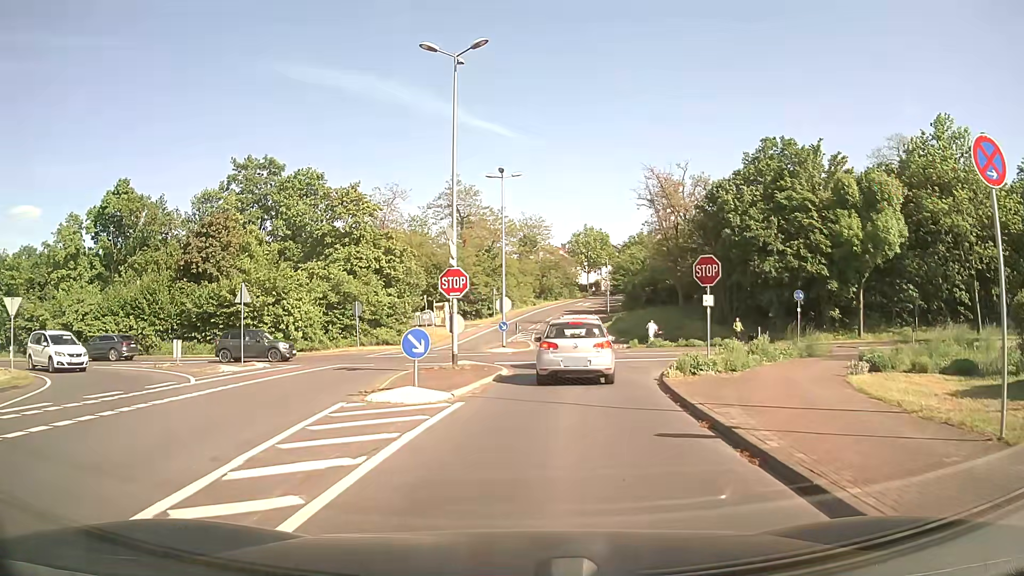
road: tertiary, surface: asphalt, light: Day
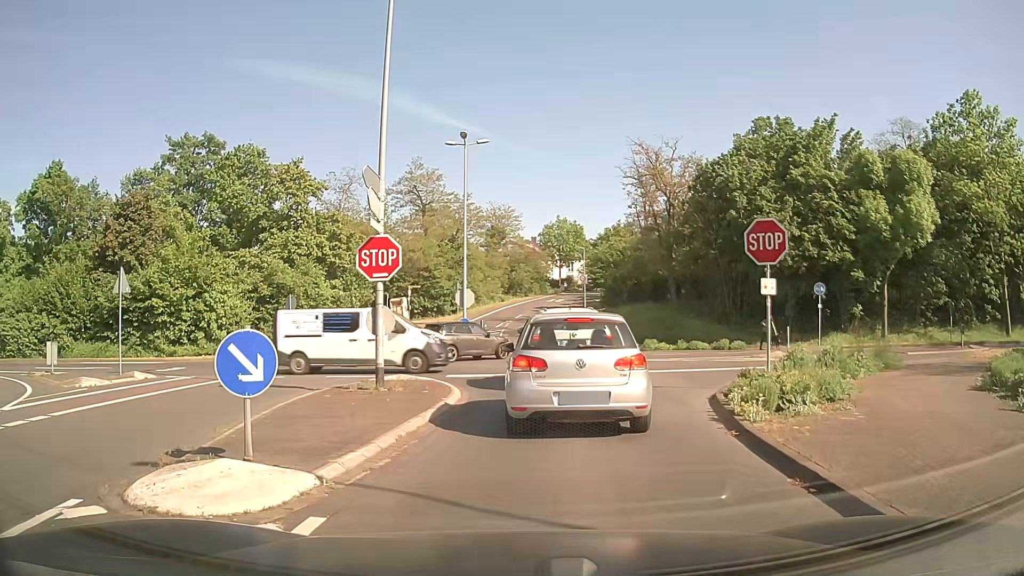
(0.0, +6.8) m; +2°
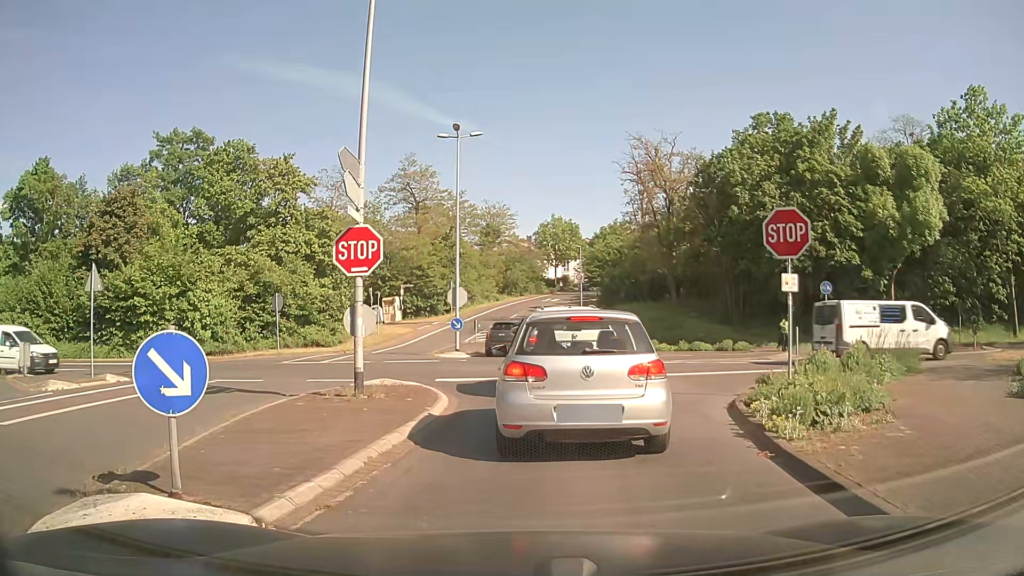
(0.0, +1.2) m; 0°
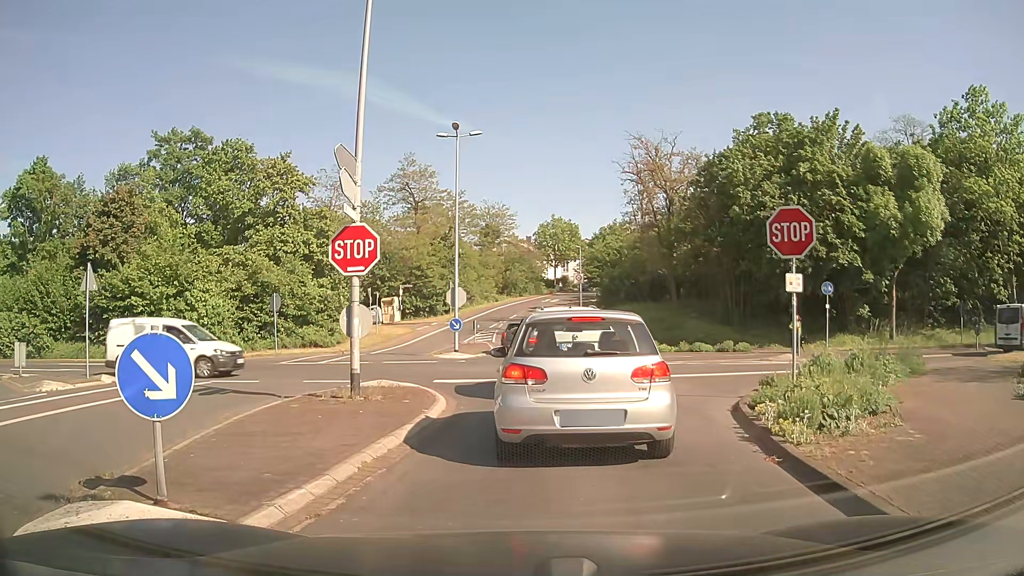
(0.0, +0.2) m; 0°
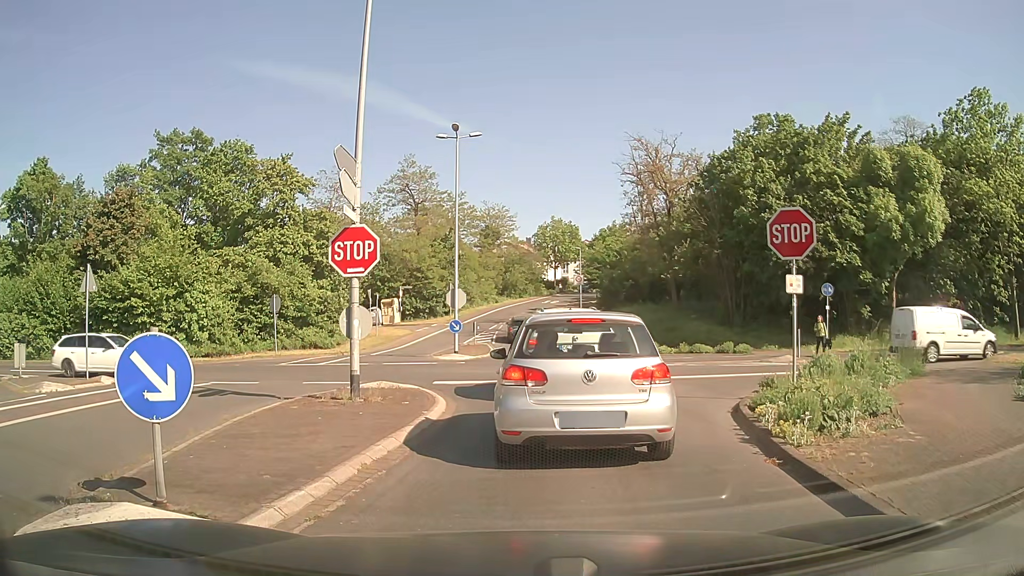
(0.0, +0.1) m; 0°
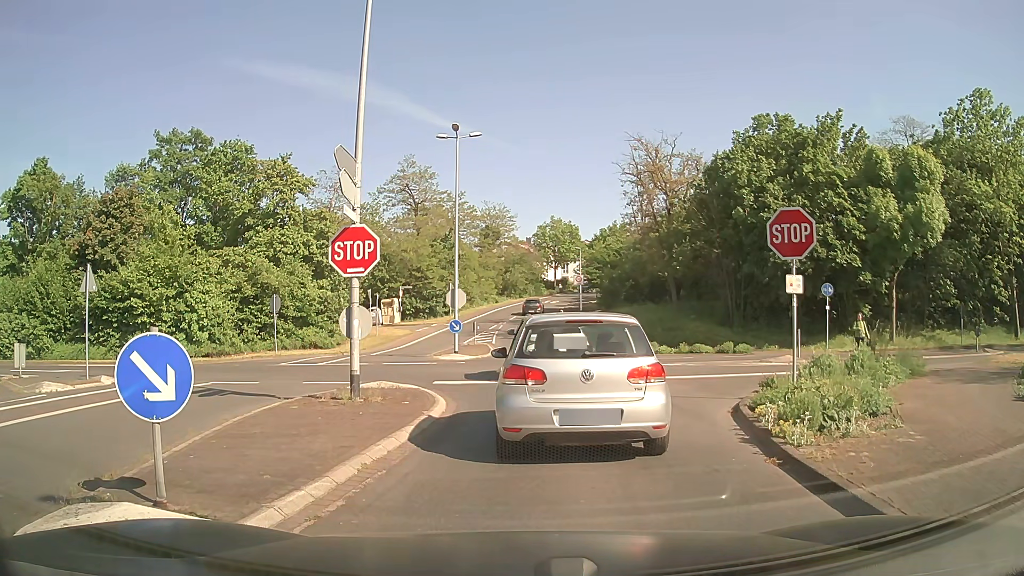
(0.0, 0.0) m; 0°
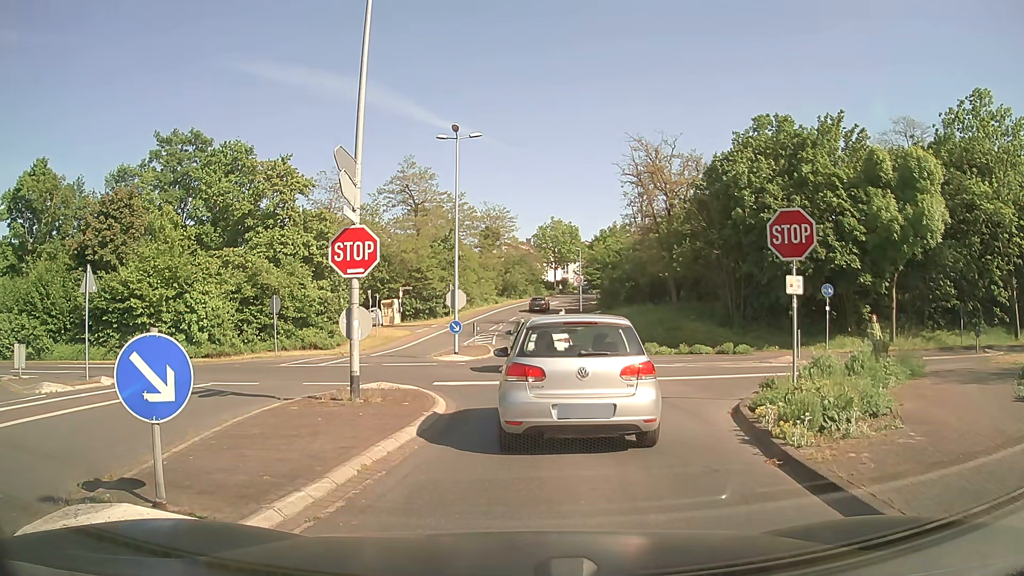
(0.0, 0.0) m; 0°
